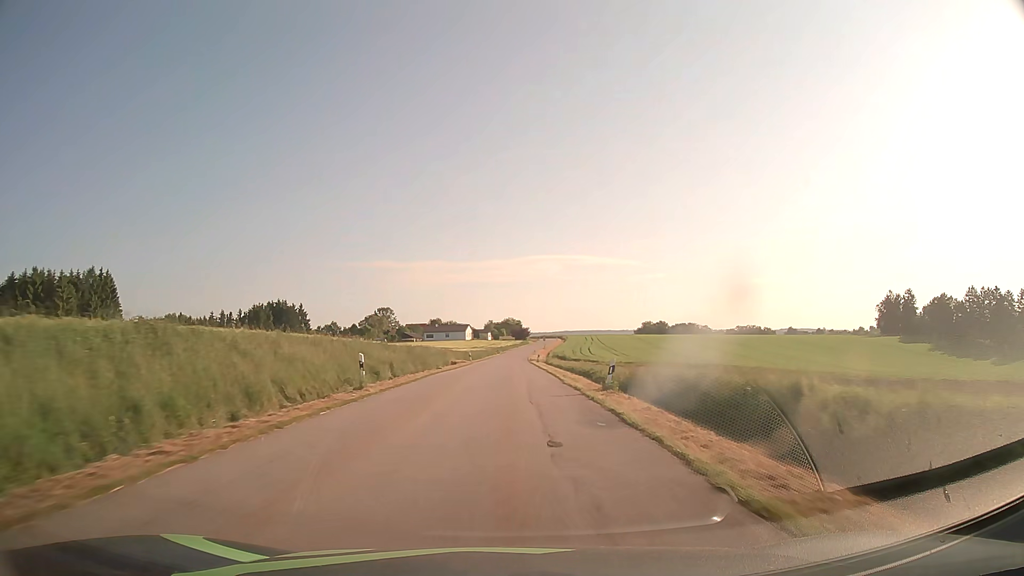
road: tertiary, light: Day
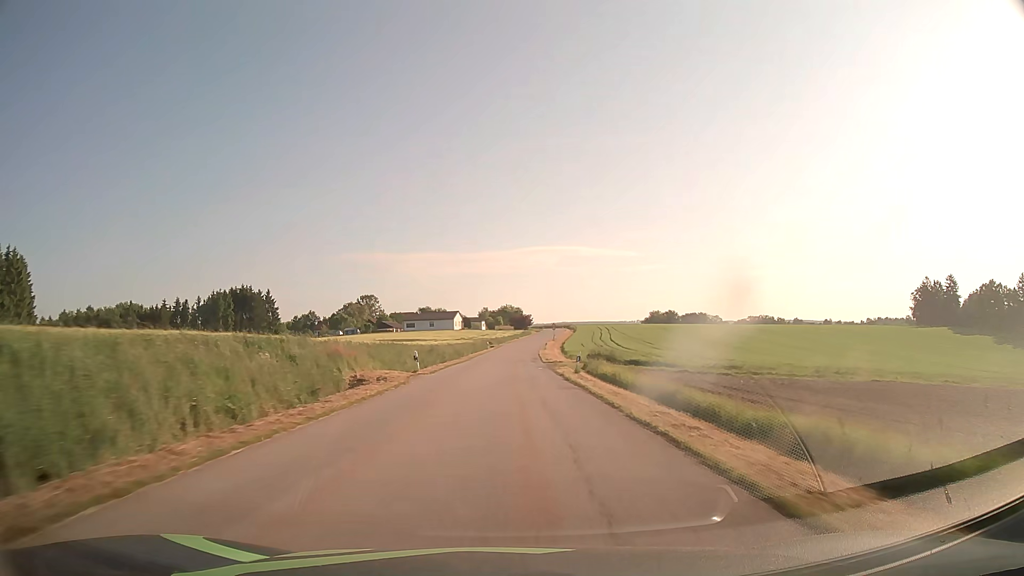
(+0.1, +39.9) m; 0°
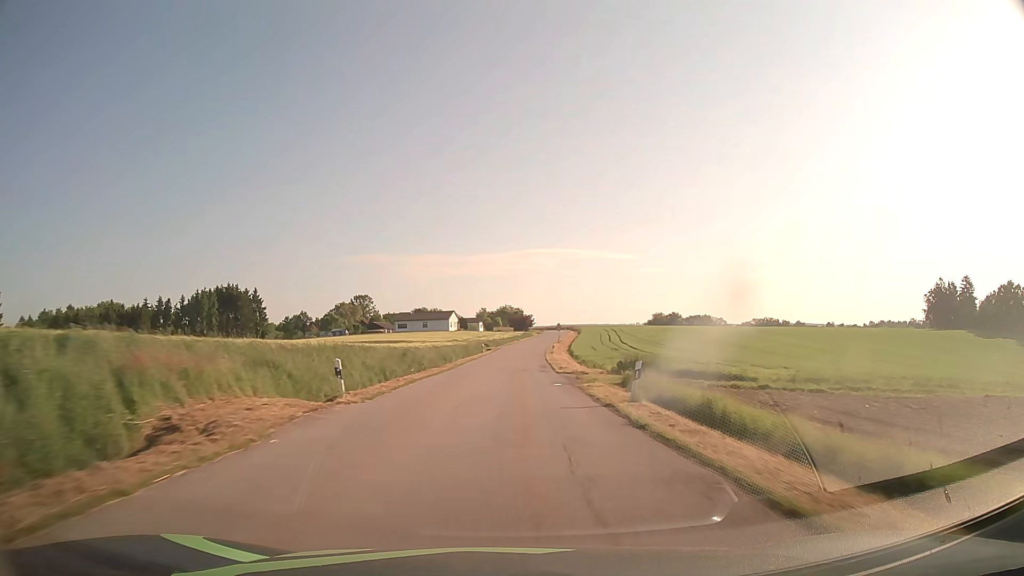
(+0.1, +13.4) m; 0°
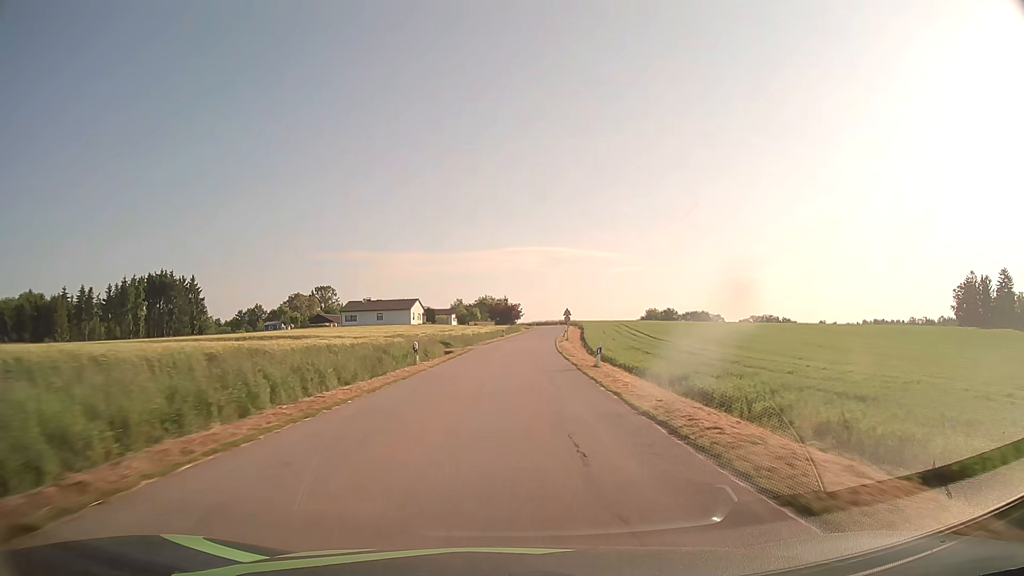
(+0.4, +39.6) m; +2°
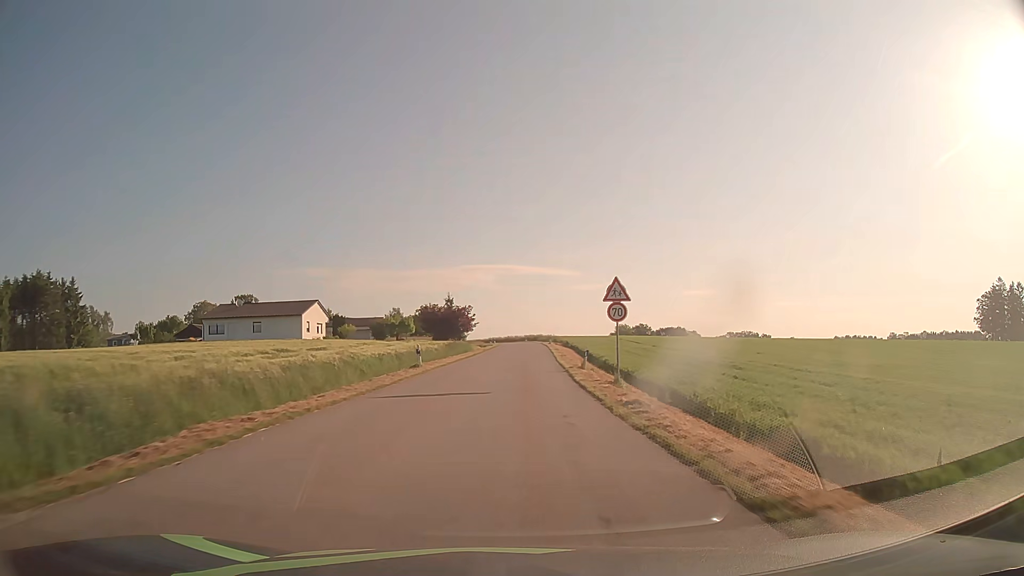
(+1.1, +46.7) m; +4°
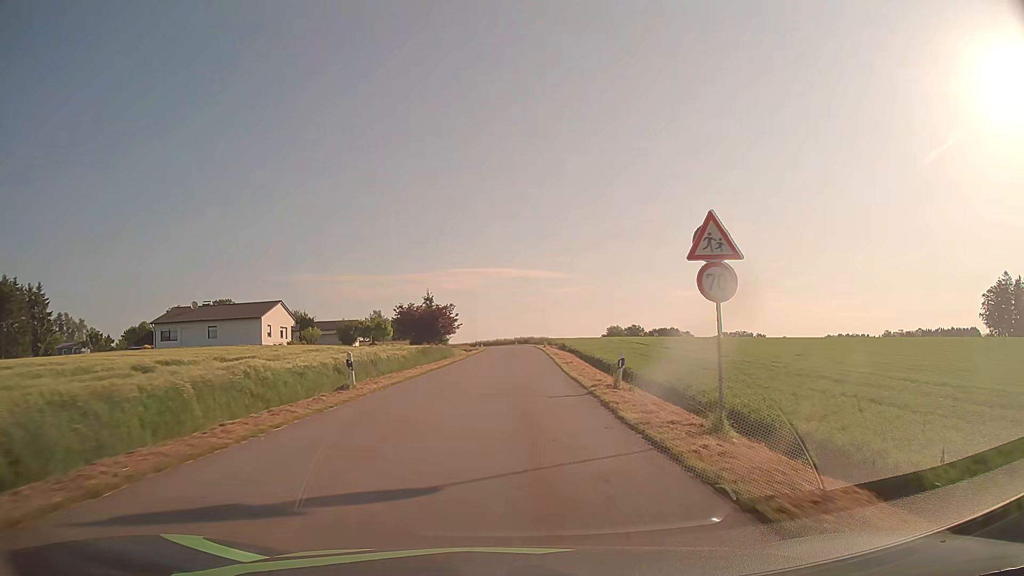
(+0.1, +10.5) m; +1°
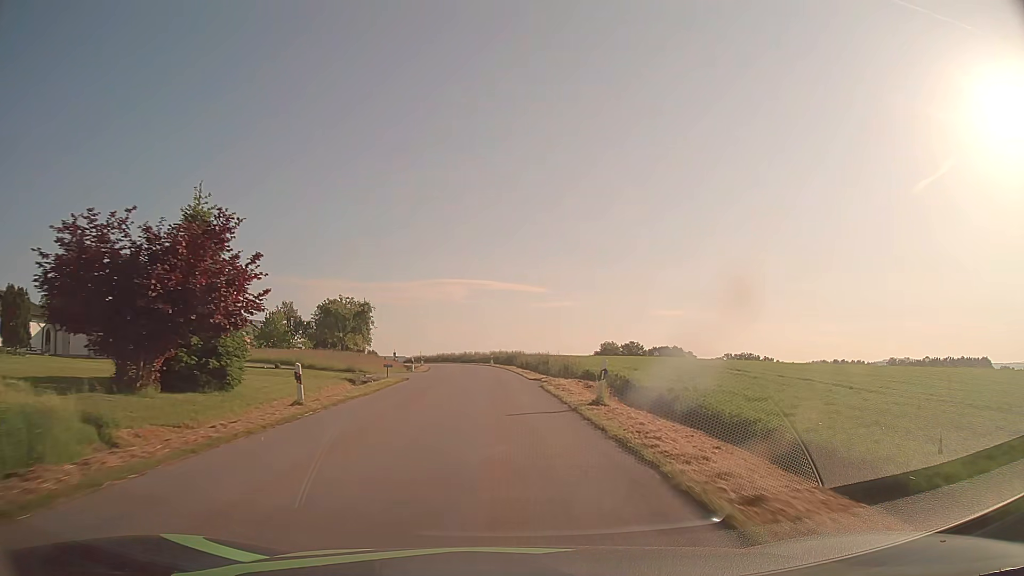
(+1.3, +52.4) m; +2°
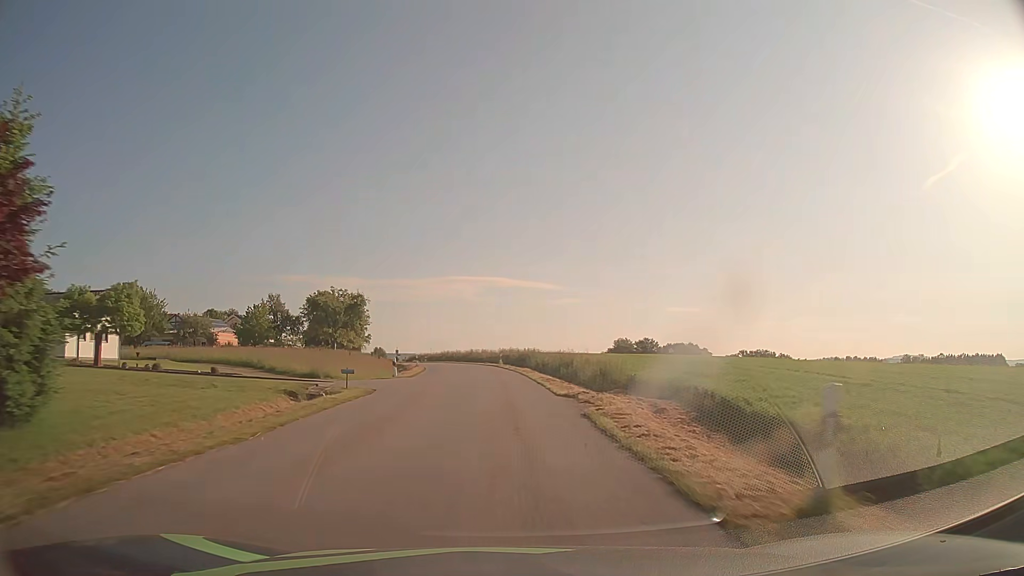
(-0.1, +10.6) m; -1°
(0, +10) (0, +20) (-1, +30) (-1, +40) (-2, +50) (-4, +60) (-5, +70) (-8, +79) (-10, +89) (-13, +99) m
